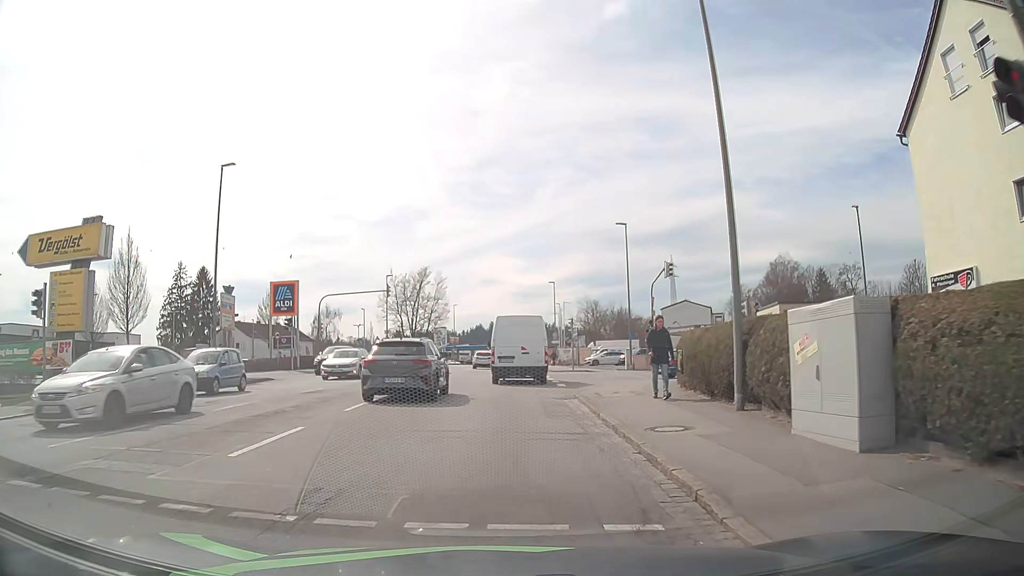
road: tertiary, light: Day
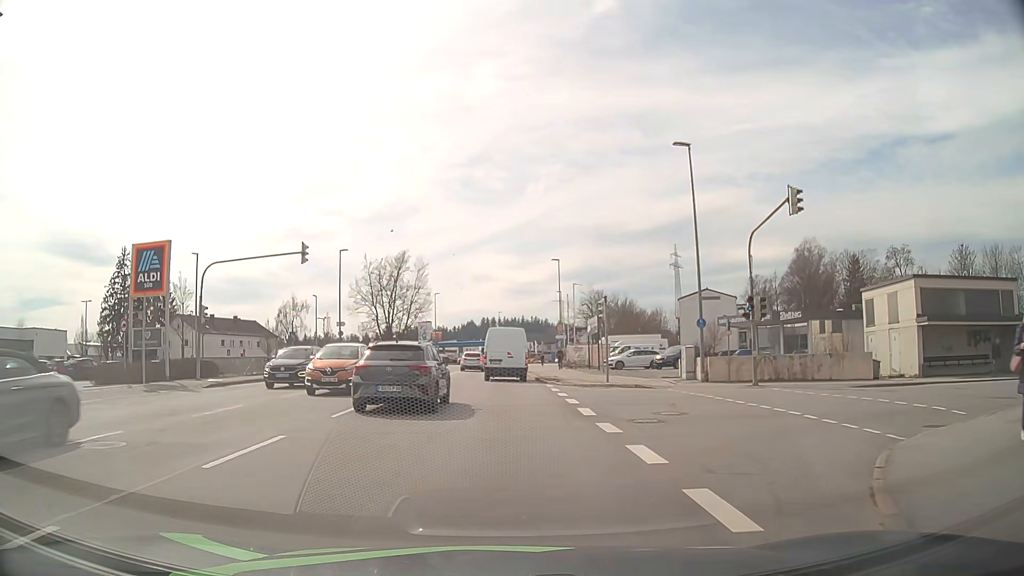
(0.0, +18.8) m; 0°
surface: asphalt
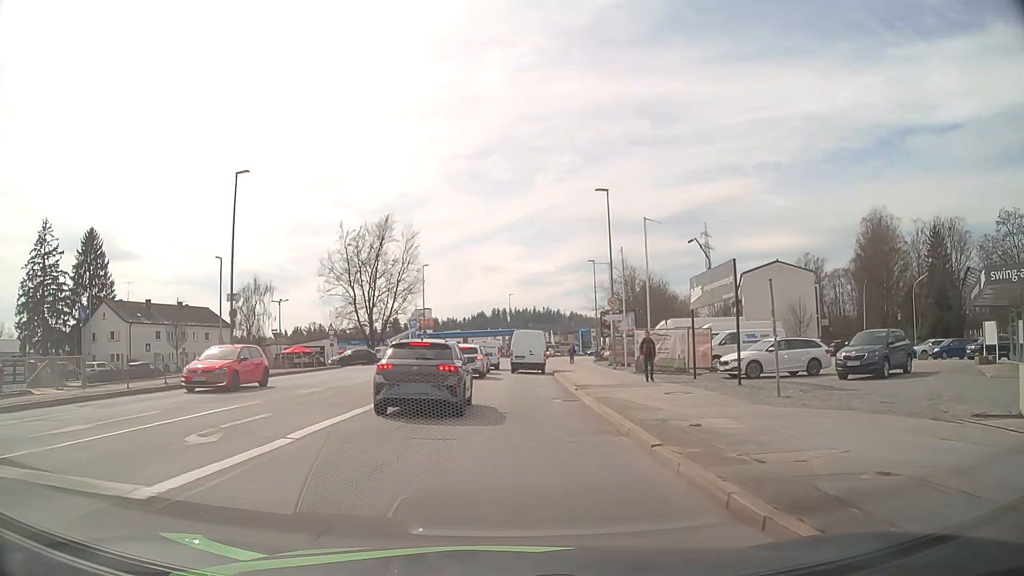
(0.0, +25.7) m; -1°
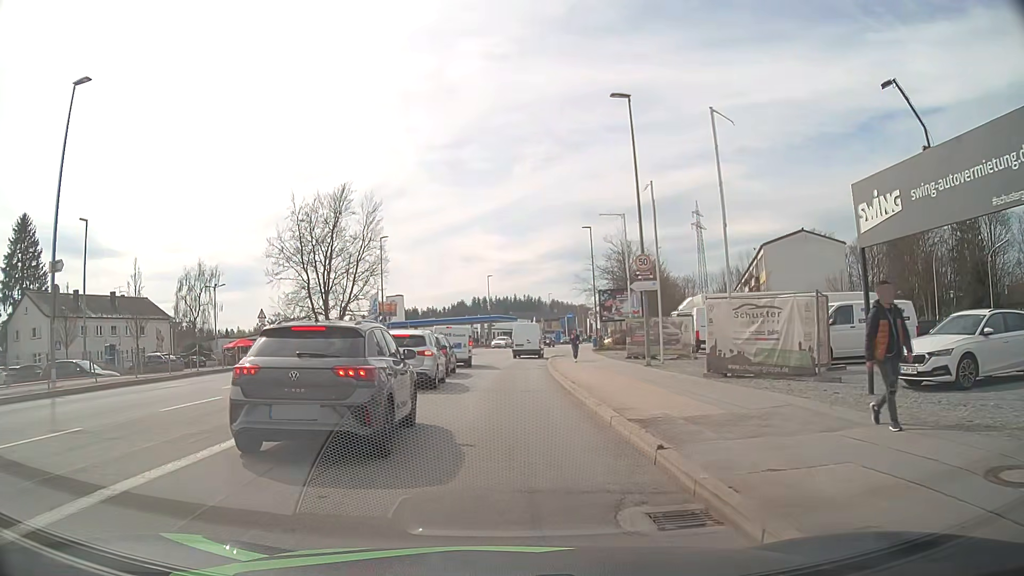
(+0.3, +13.1) m; +2°
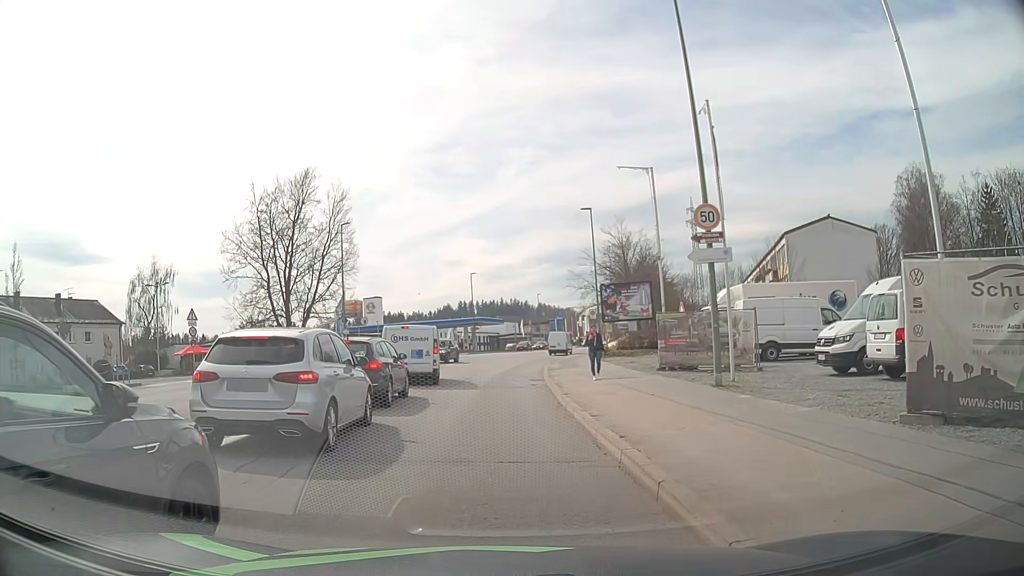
(+0.2, +9.3) m; +1°
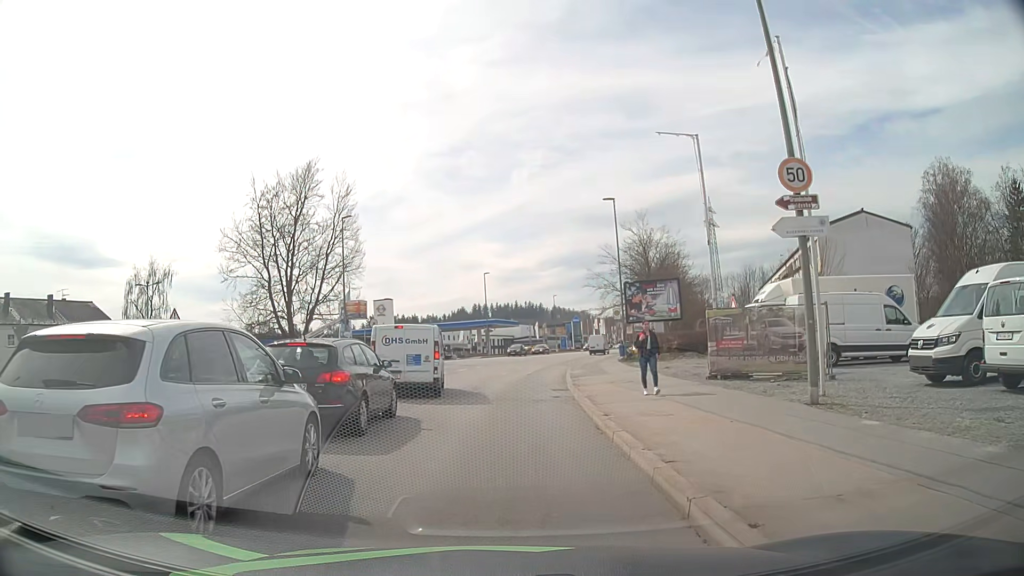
(0.0, +4.2) m; -1°
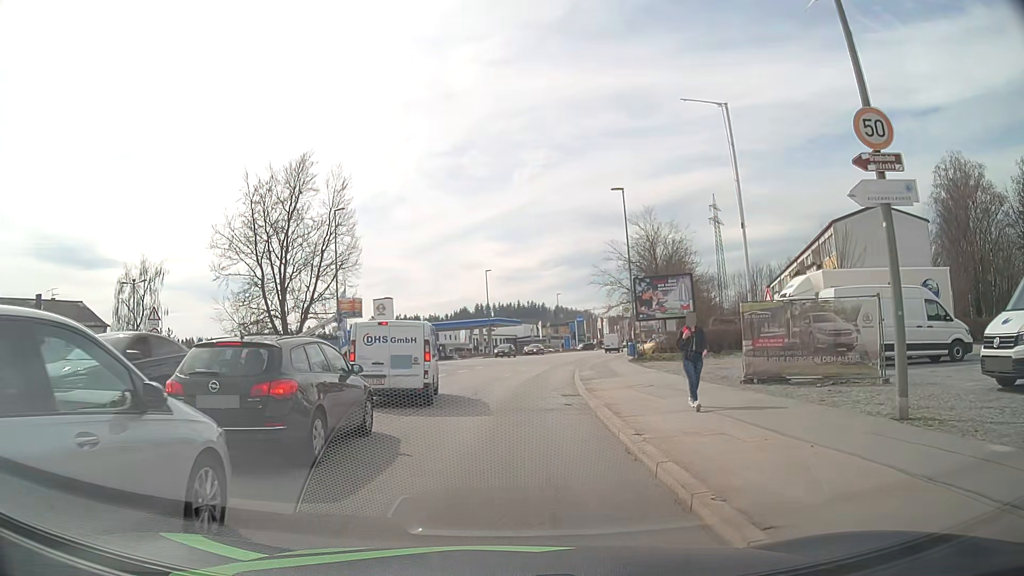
(0.0, +2.7) m; -1°
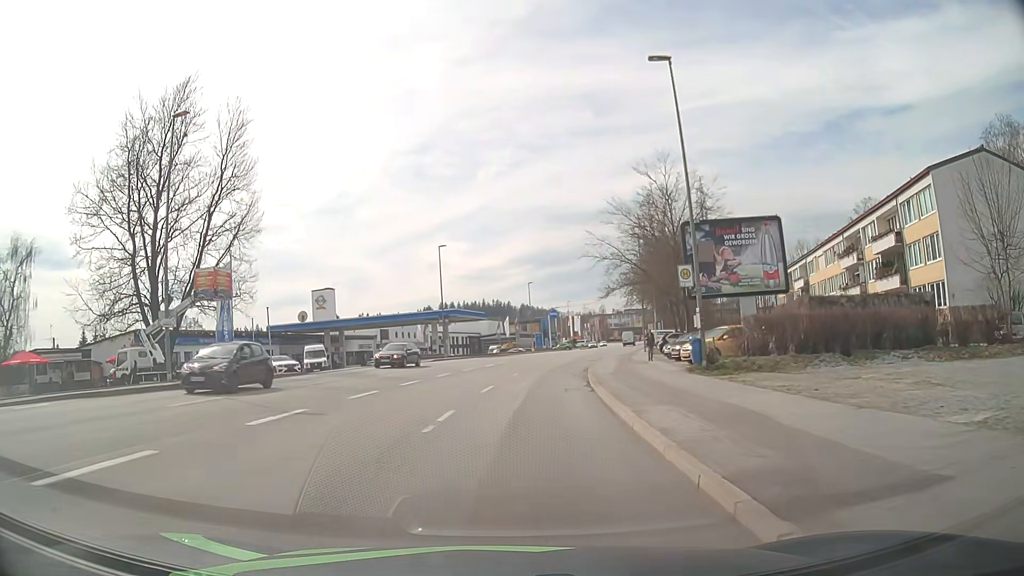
(+0.5, +19.7) m; +2°
(0, +10) (+1, +20) (+2, +30) (+3, +40) (+5, +50) (+7, +59) (+9, +69) (+12, +79) (+14, +89) (+17, +98) m
